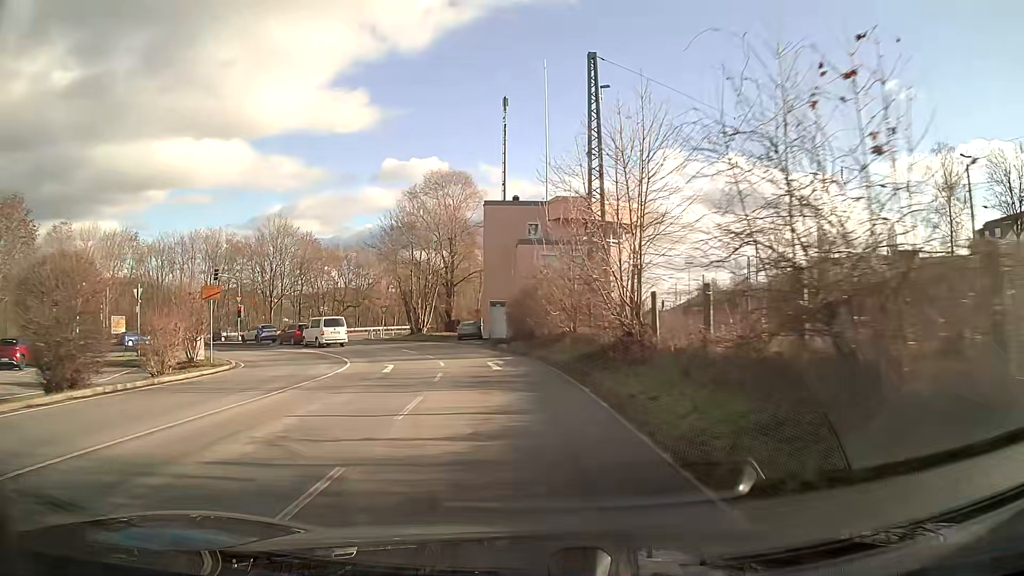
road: tertiary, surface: asphalt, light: Day
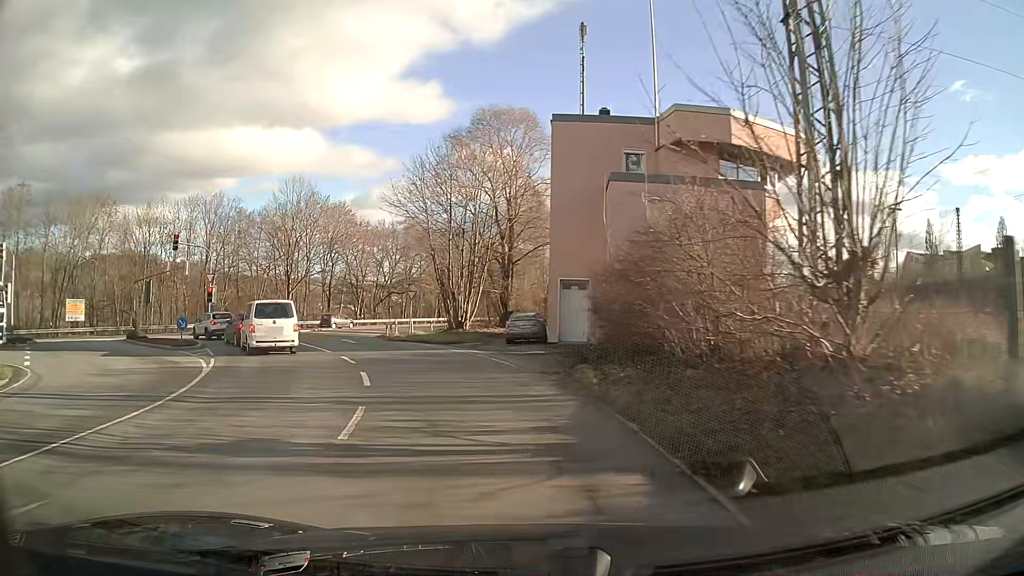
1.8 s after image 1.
(-1.1, +19.6) m; -7°
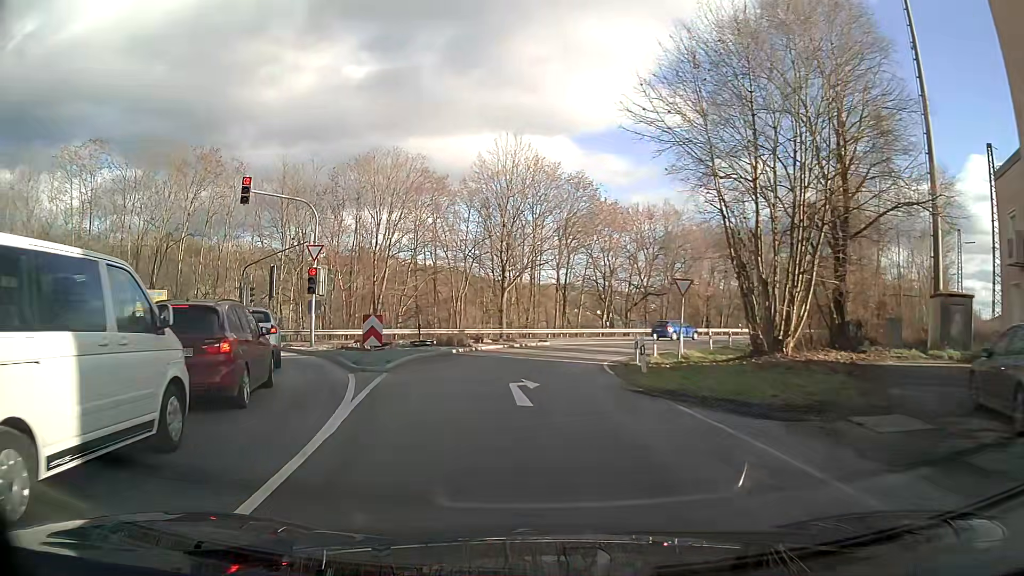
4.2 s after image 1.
(-4.0, +21.5) m; -21°
